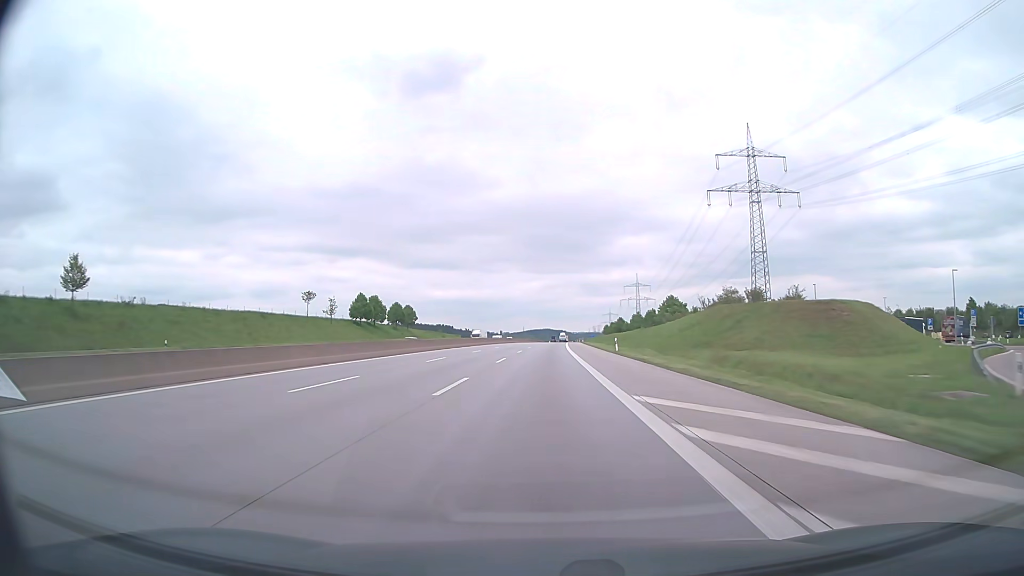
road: motorway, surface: asphalt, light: Day
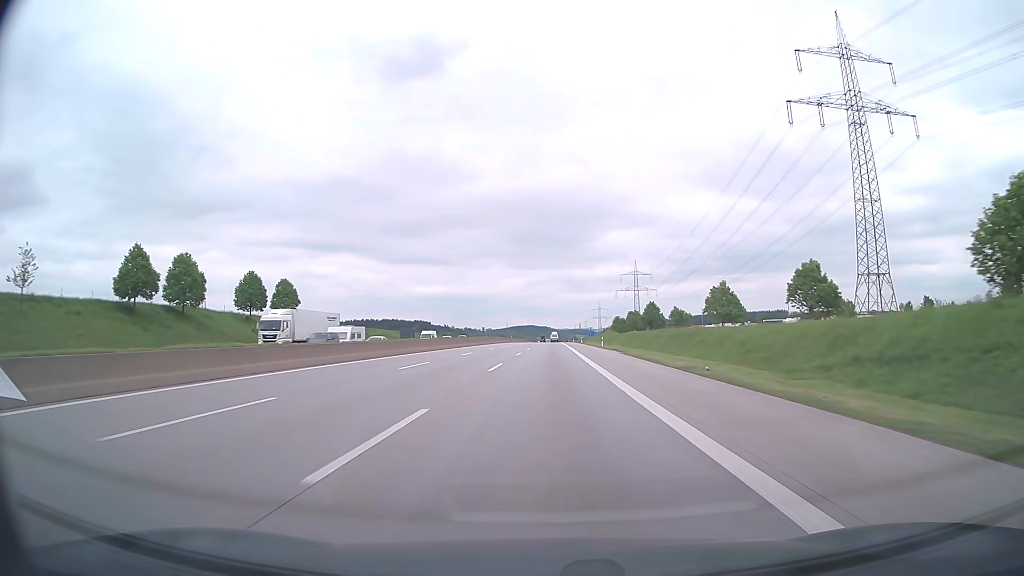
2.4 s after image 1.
(+0.9, +79.7) m; +1°
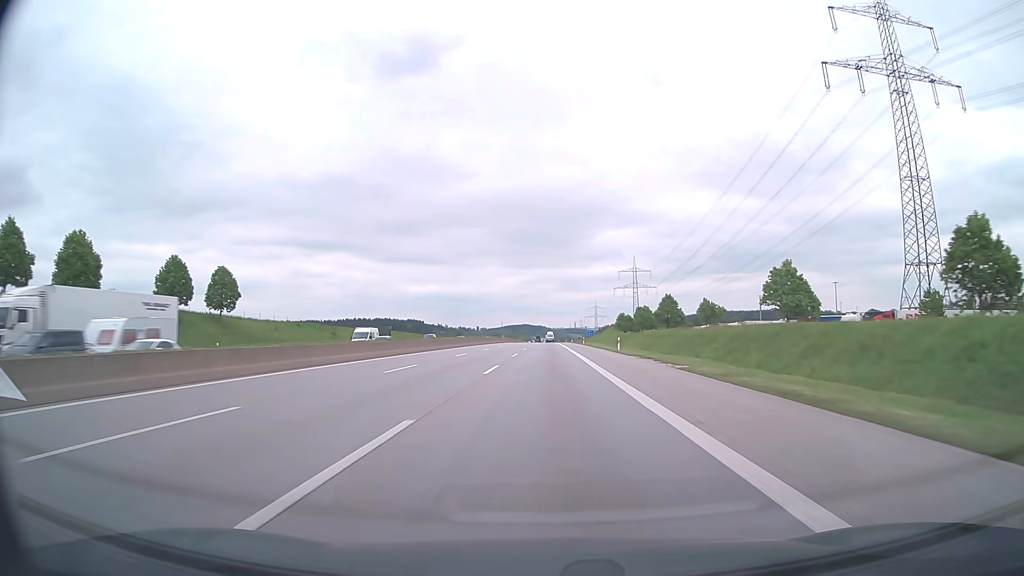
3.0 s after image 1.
(+0.1, +20.0) m; +1°
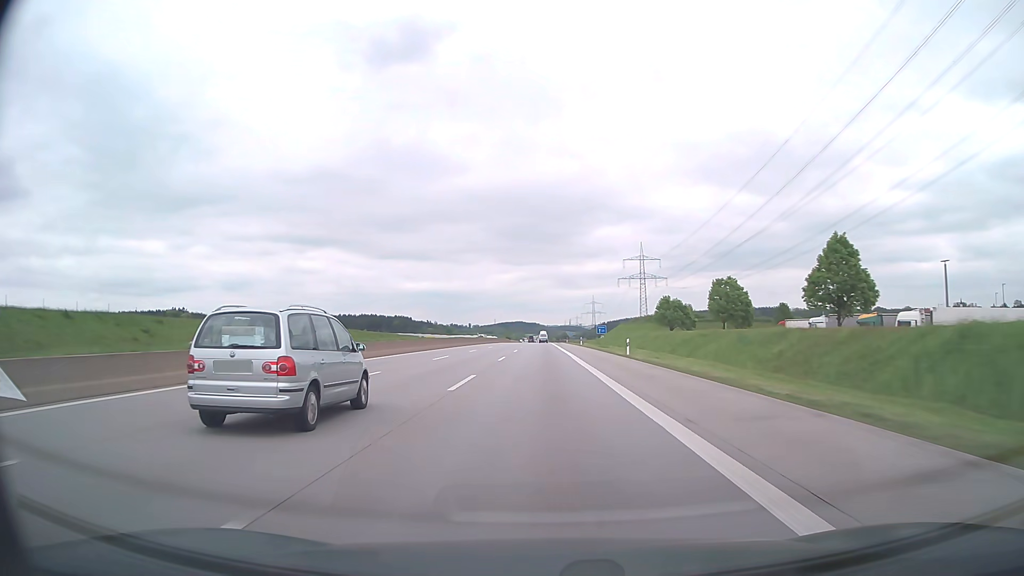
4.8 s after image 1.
(+0.5, +59.8) m; +1°
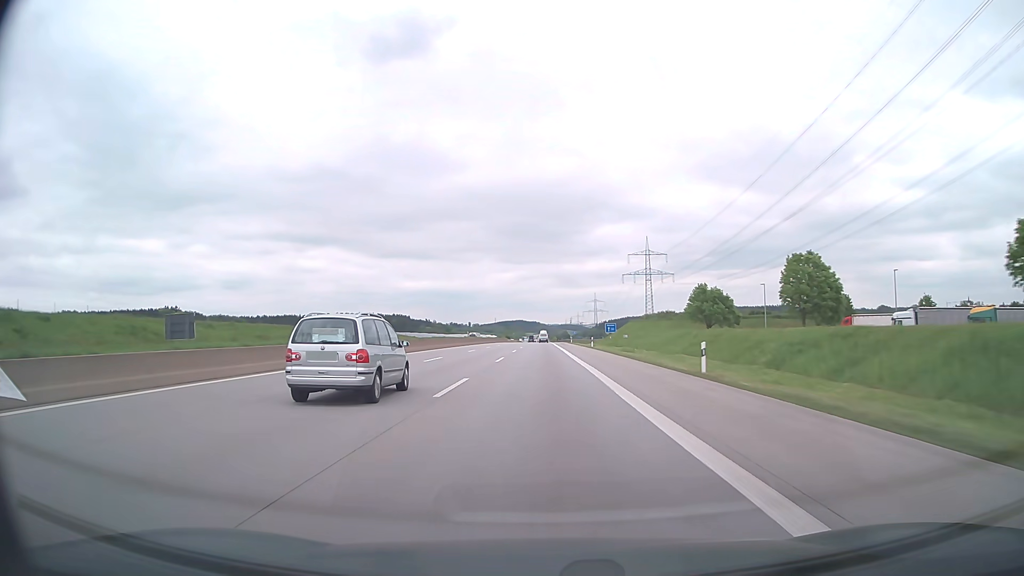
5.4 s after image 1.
(0.0, +19.9) m; 0°
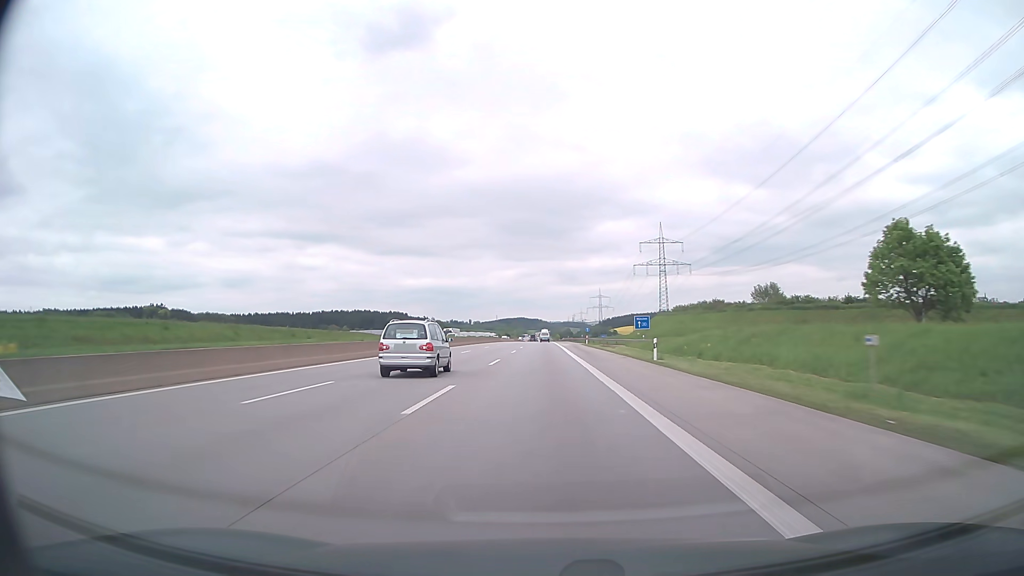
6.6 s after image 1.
(0.0, +39.9) m; 0°
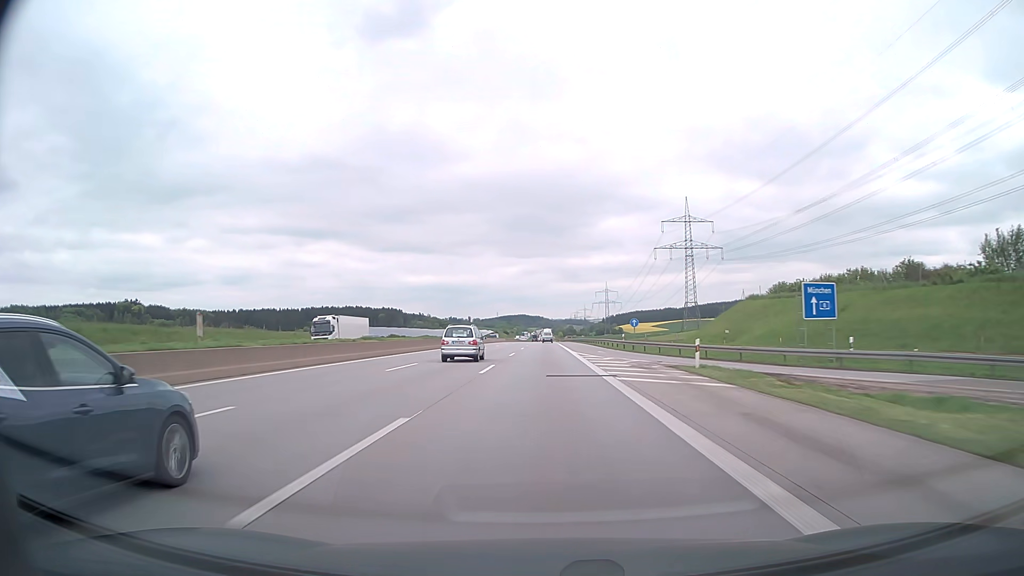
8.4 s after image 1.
(-0.2, +59.7) m; 0°
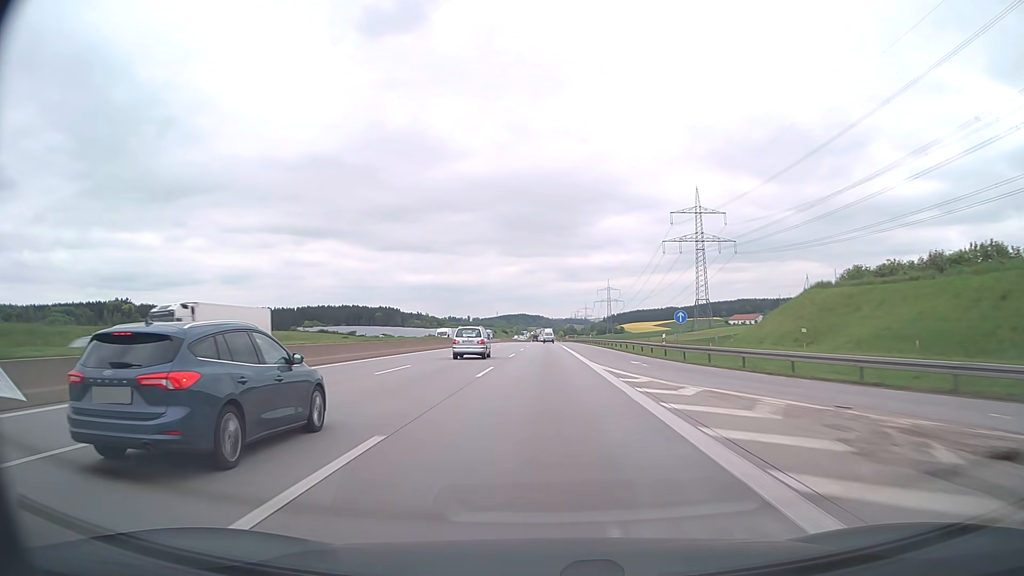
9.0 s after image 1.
(0.0, +19.9) m; 0°
(0, +10) (0, +20) (0, +30) (0, +40) (0, +50) (0, +60) (0, +70) (0, +80) (0, +90) (0, +100) m
